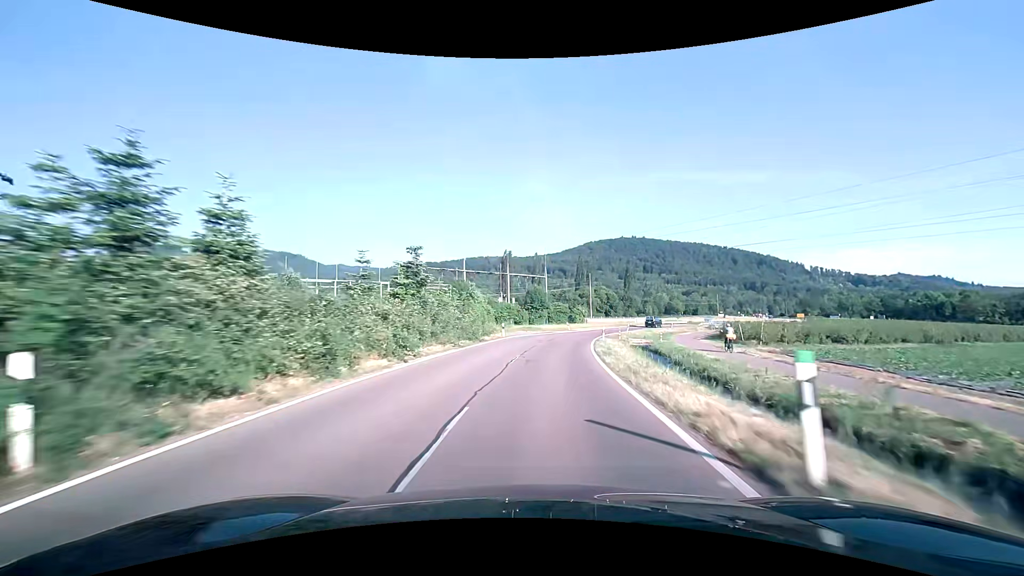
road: tertiary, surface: asphalt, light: Day
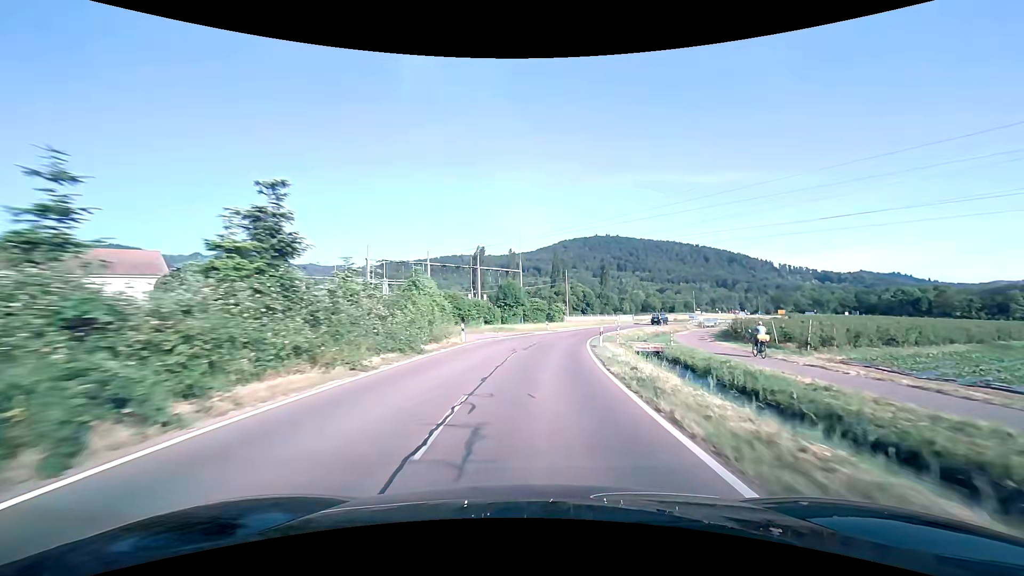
(+0.2, +10.8) m; +3°
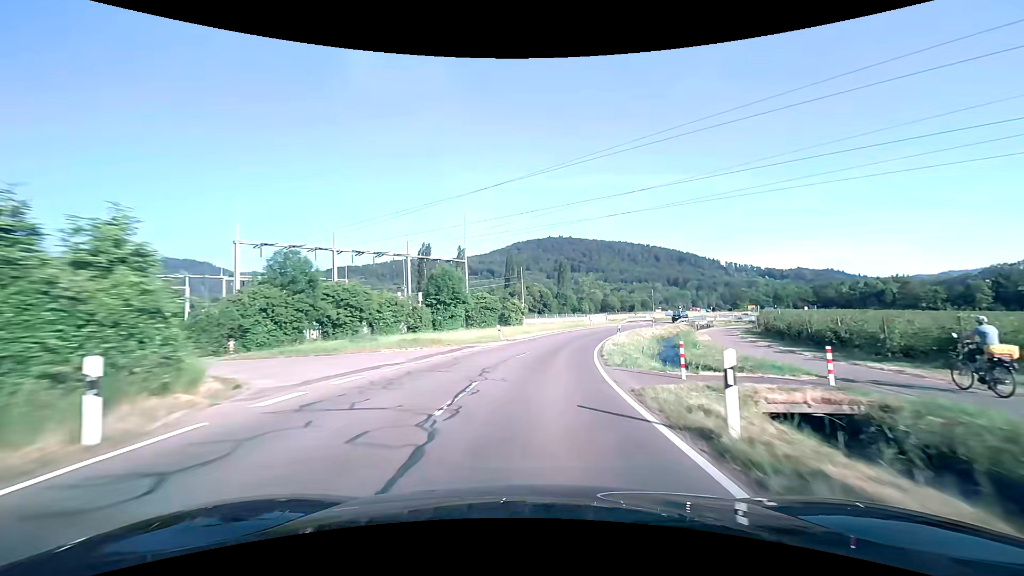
(+0.9, +21.8) m; +5°
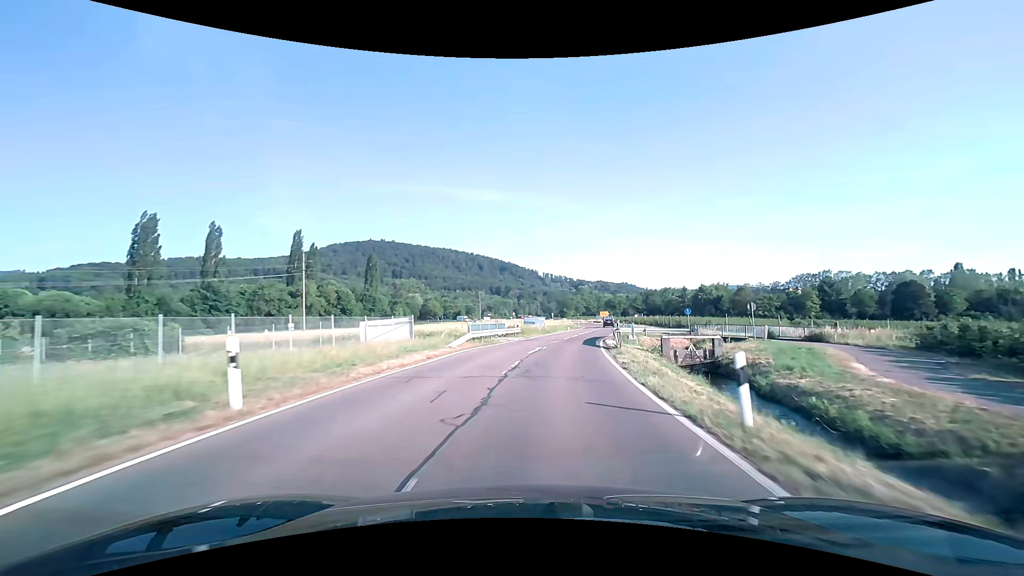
(+8.9, +53.4) m; +20°
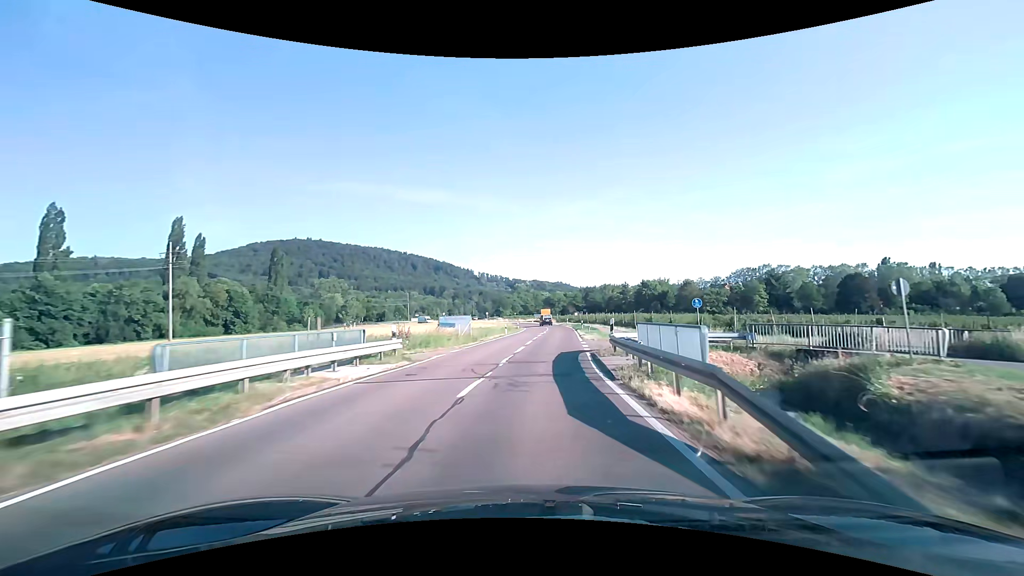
(+1.4, +21.3) m; +7°
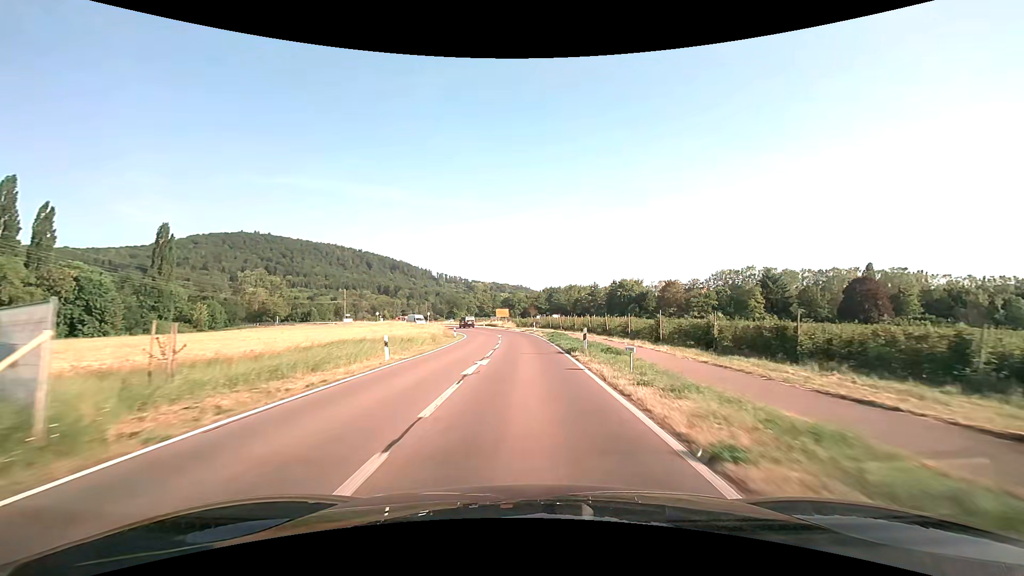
(+1.5, +31.6) m; +5°
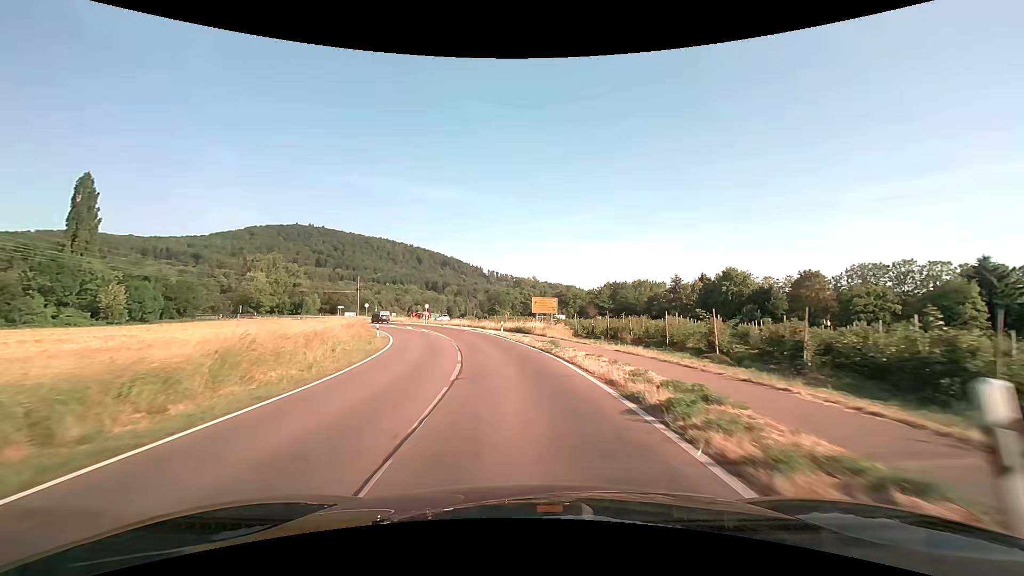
(-1.4, +48.4) m; -6°
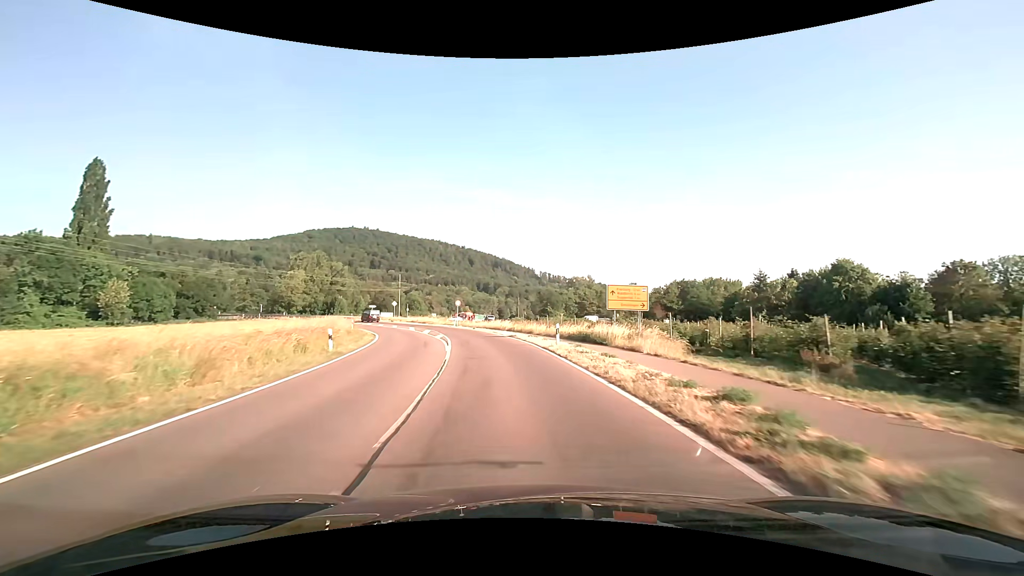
(-0.9, +17.5) m; -6°
(0, +10) (-1, +20) (-3, +30) (-5, +40) (-8, +49) (-12, +58) (-16, +67) (-21, +76) (-27, +84) (-30, +94) m
